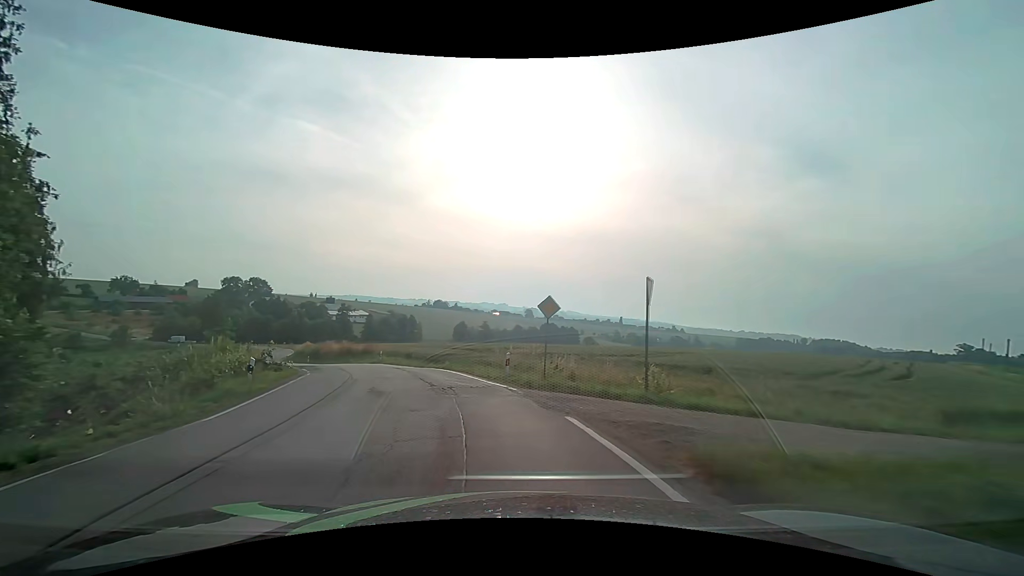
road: secondary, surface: asphalt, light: Day
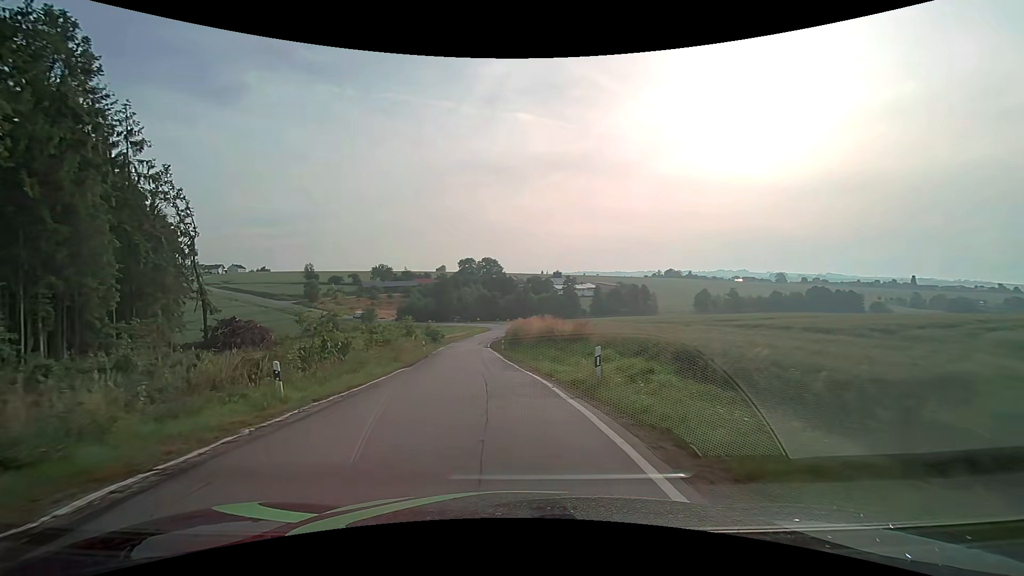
(-5.9, +27.1) m; -25°
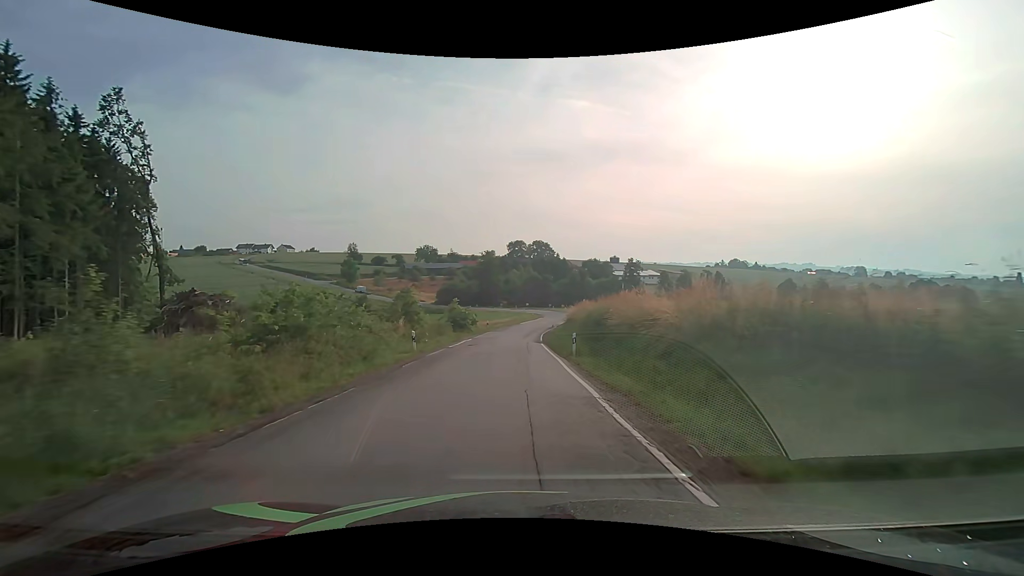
(-1.7, +22.6) m; -6°
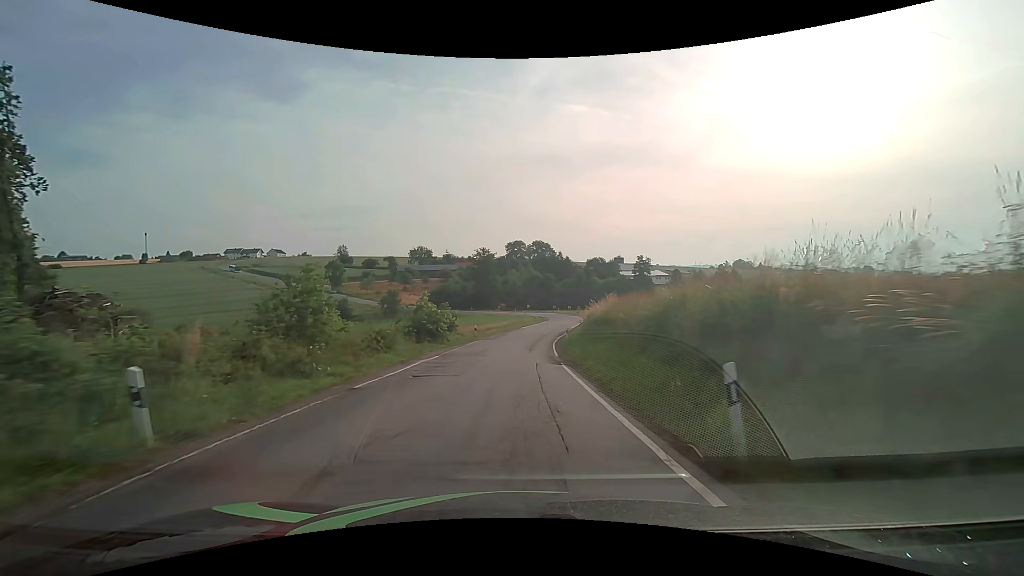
(0.0, +15.6) m; 0°
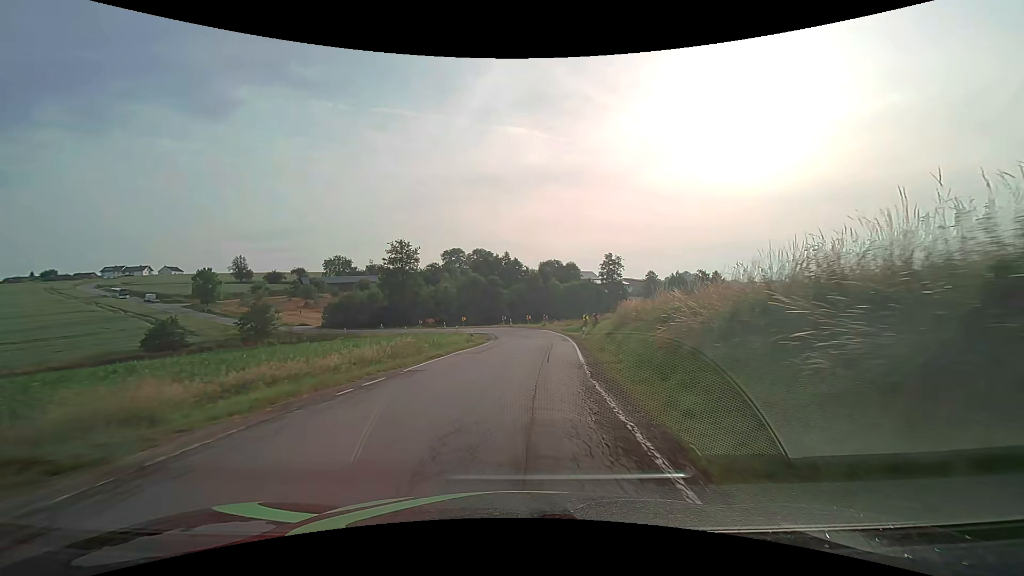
(+1.5, +40.2) m; +6°
